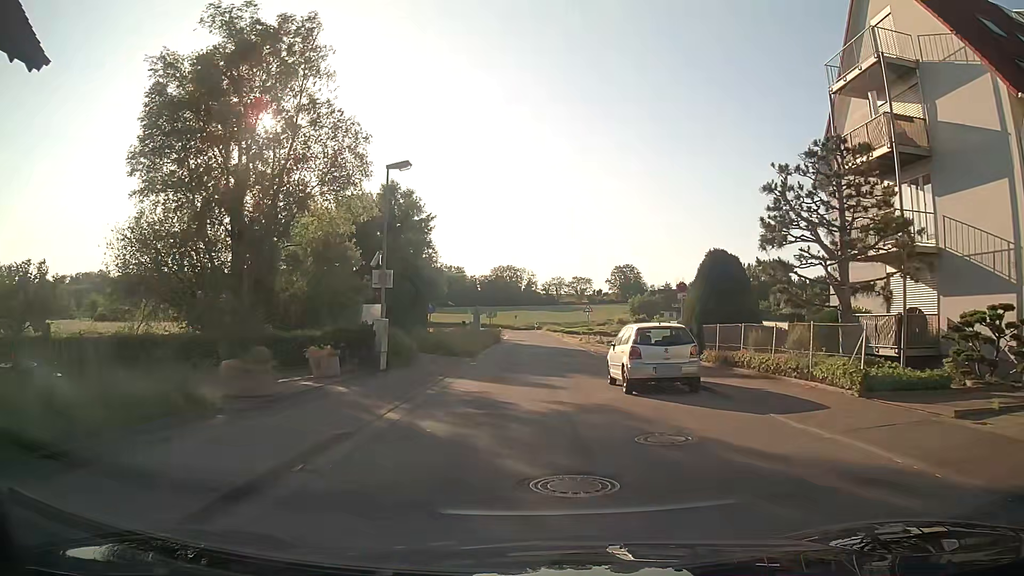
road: tertiary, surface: asphalt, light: Day
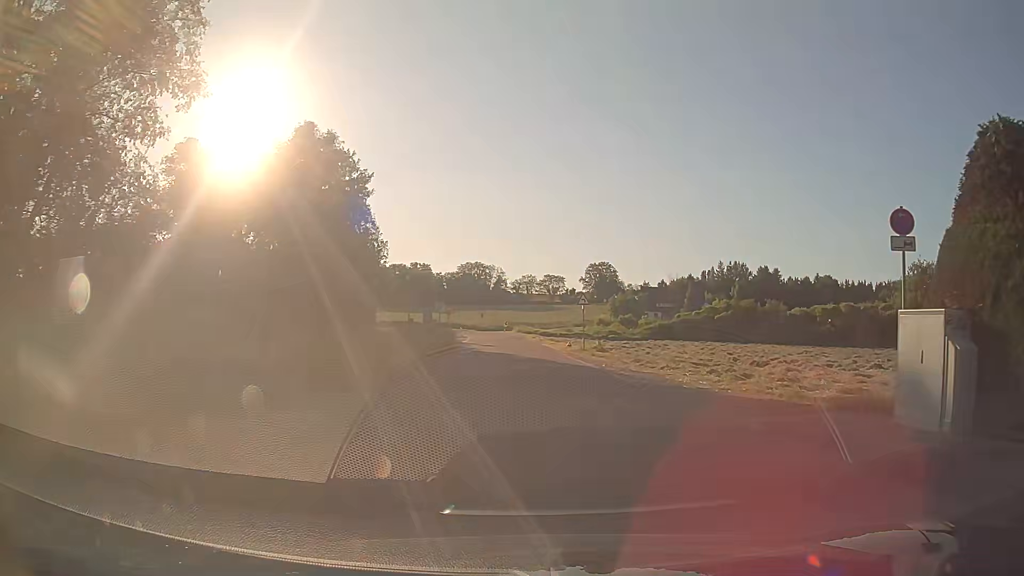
(0.0, +18.0) m; +3°
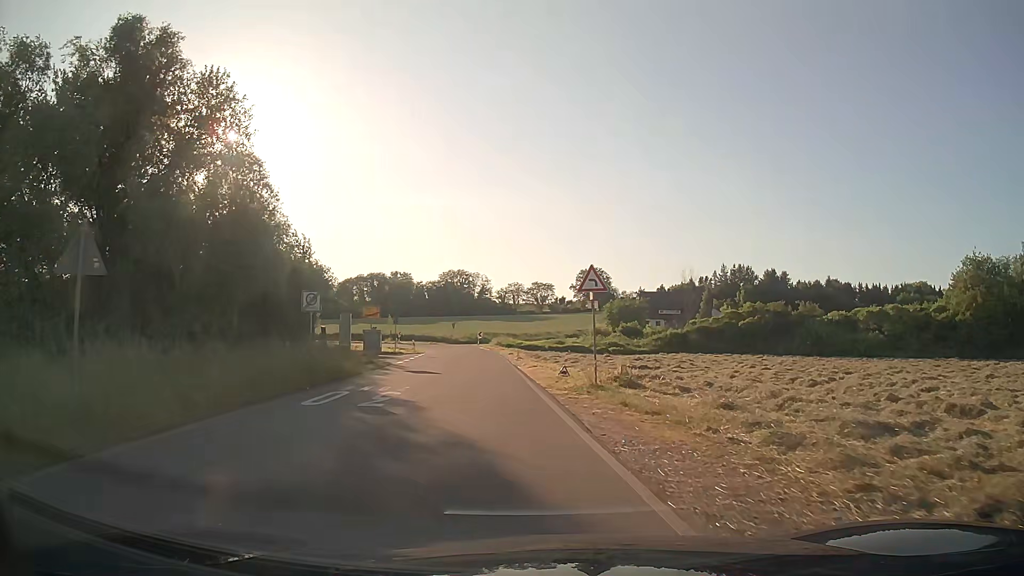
(+0.9, +19.8) m; +1°
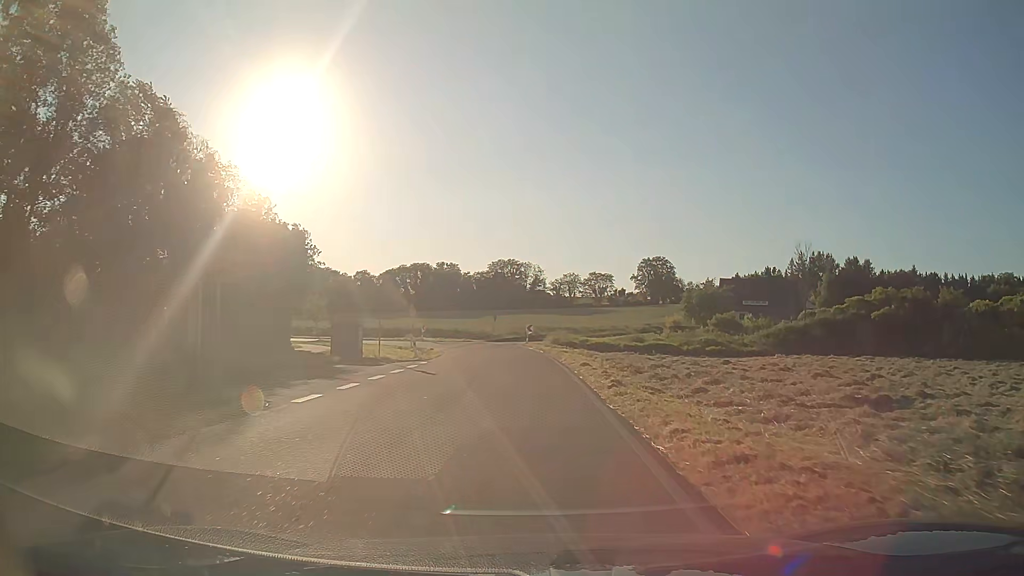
(-1.3, +22.6) m; -4°
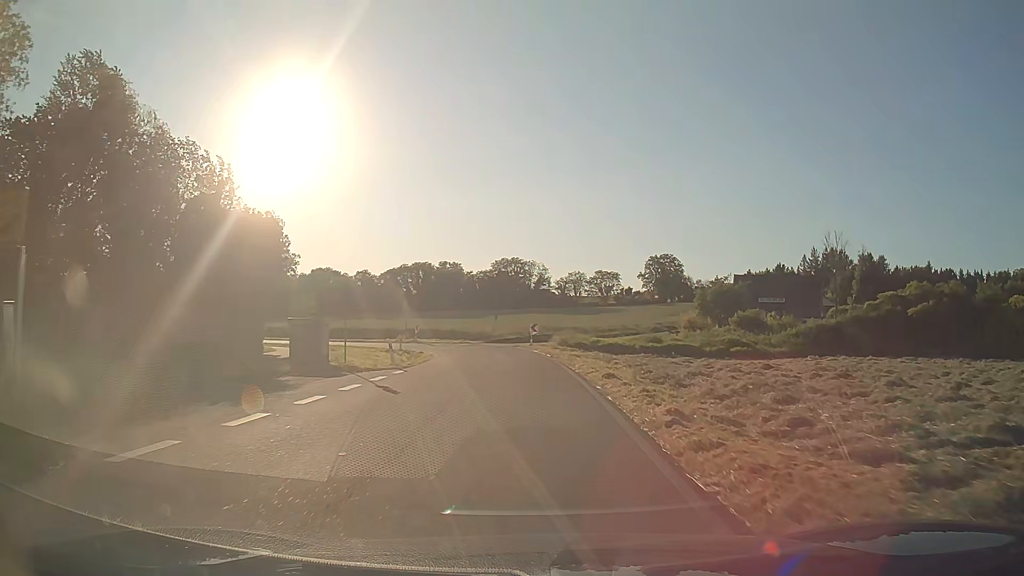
(0.0, +6.4) m; 0°
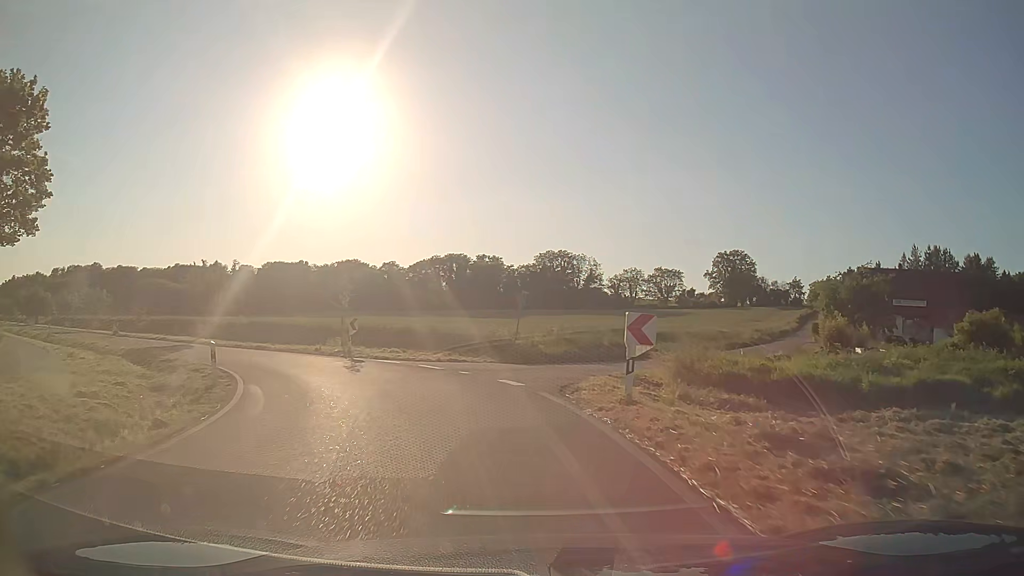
(-1.0, +32.7) m; -4°
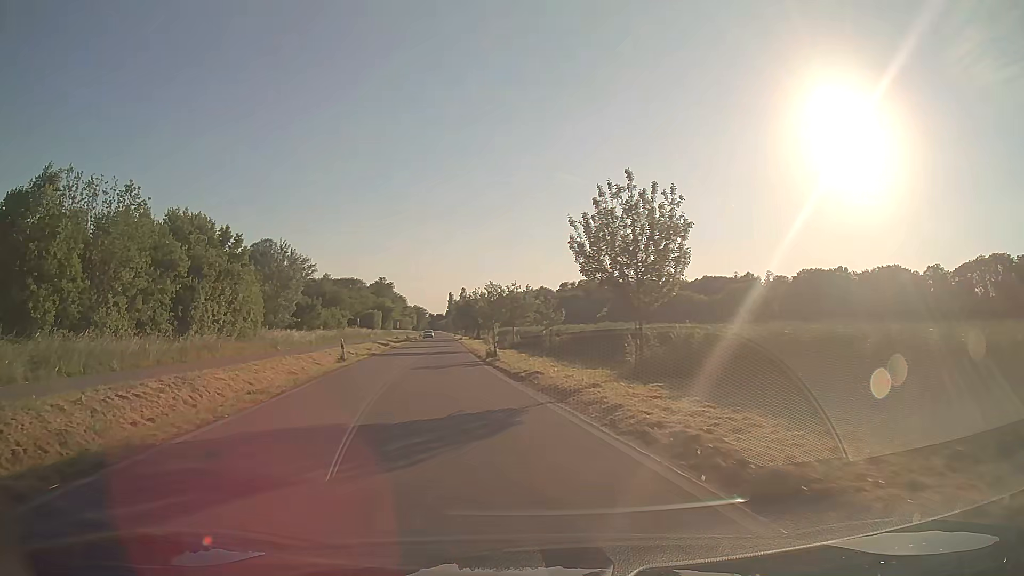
(-10.1, +27.4) m; -45°
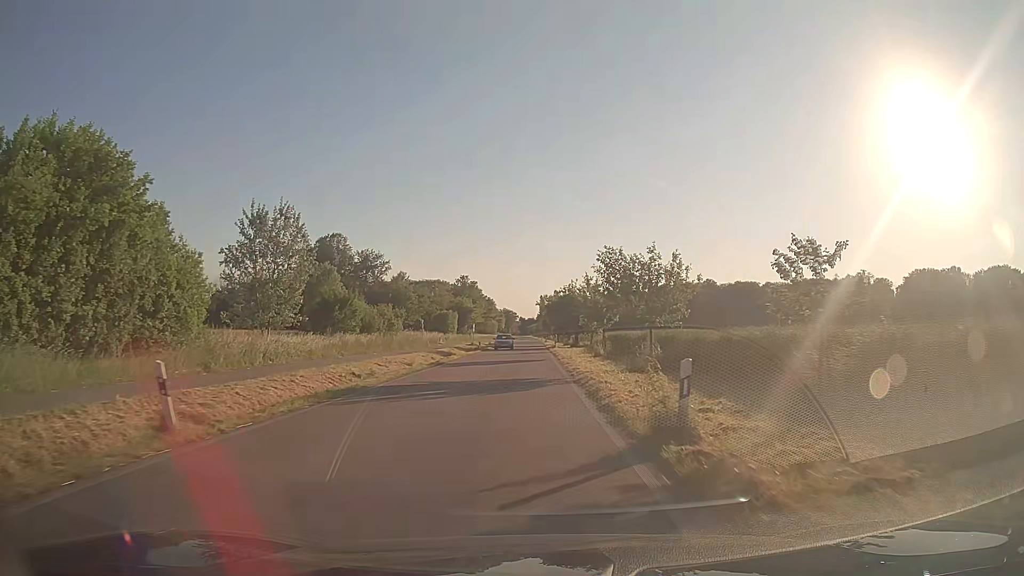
(-2.3, +21.7) m; -8°
(0, +10) (0, +20) (0, +30) (0, +40) (0, +50) (0, +60) (0, +70) (0, +80) (0, +90) (0, +100) m
